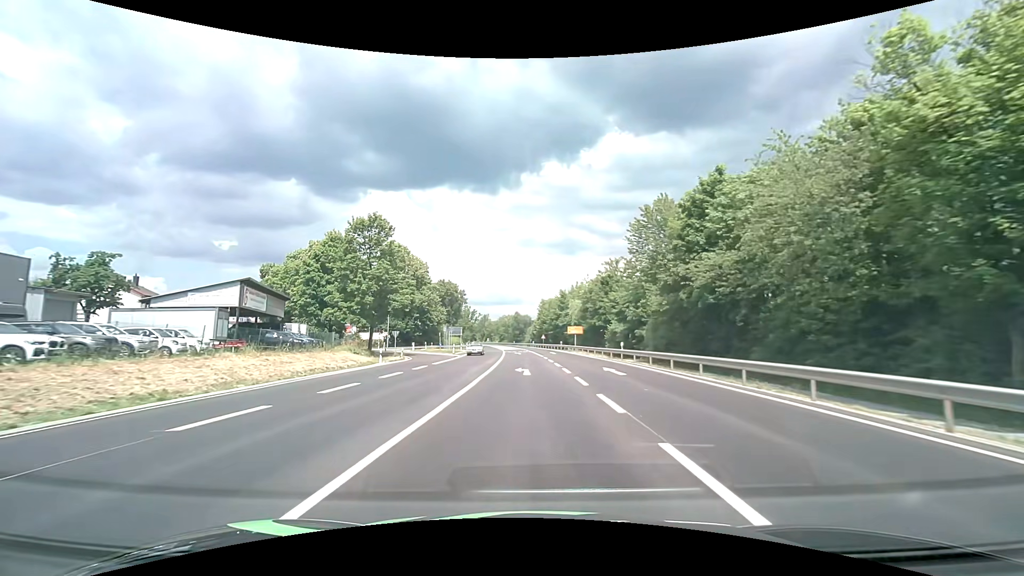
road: primary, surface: asphalt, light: Day
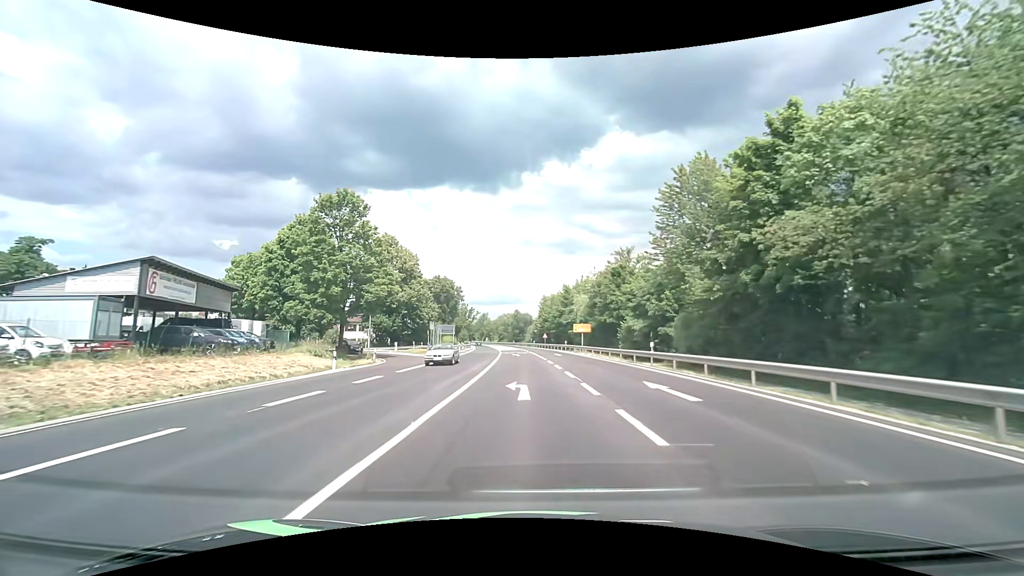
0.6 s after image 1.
(0.0, +8.8) m; 0°
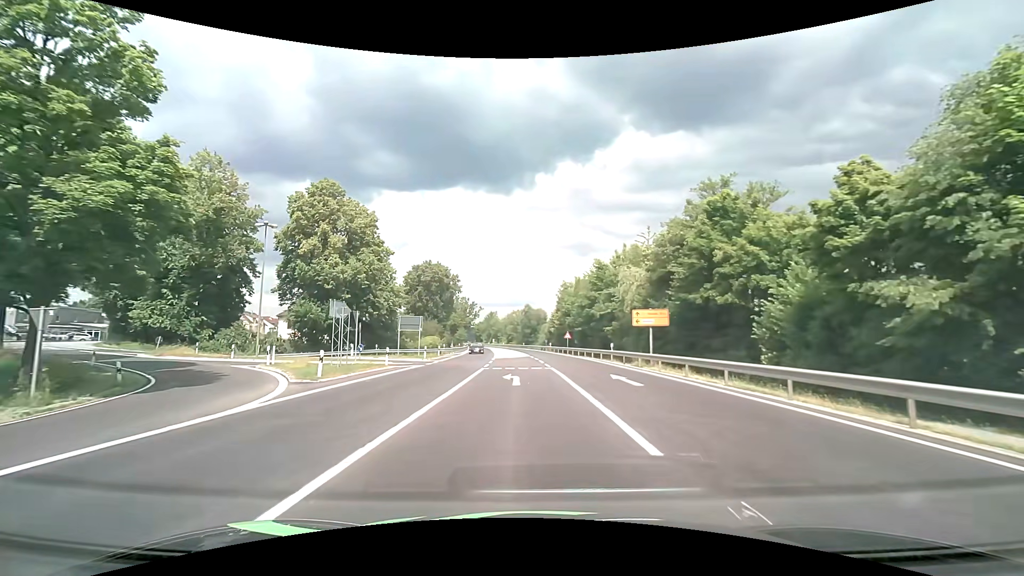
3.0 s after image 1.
(-0.2, +30.1) m; -2°
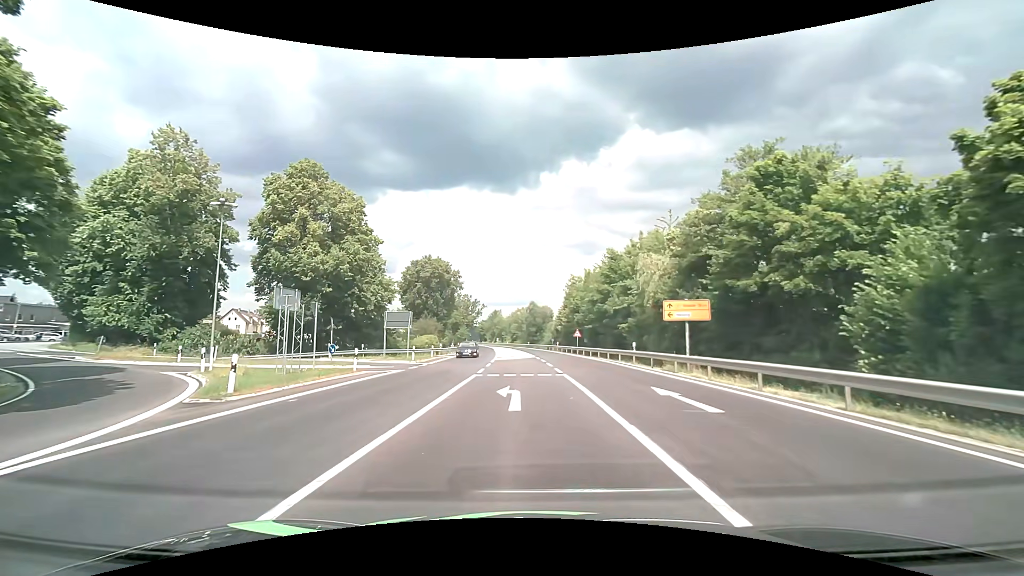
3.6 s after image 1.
(0.0, +6.1) m; 0°
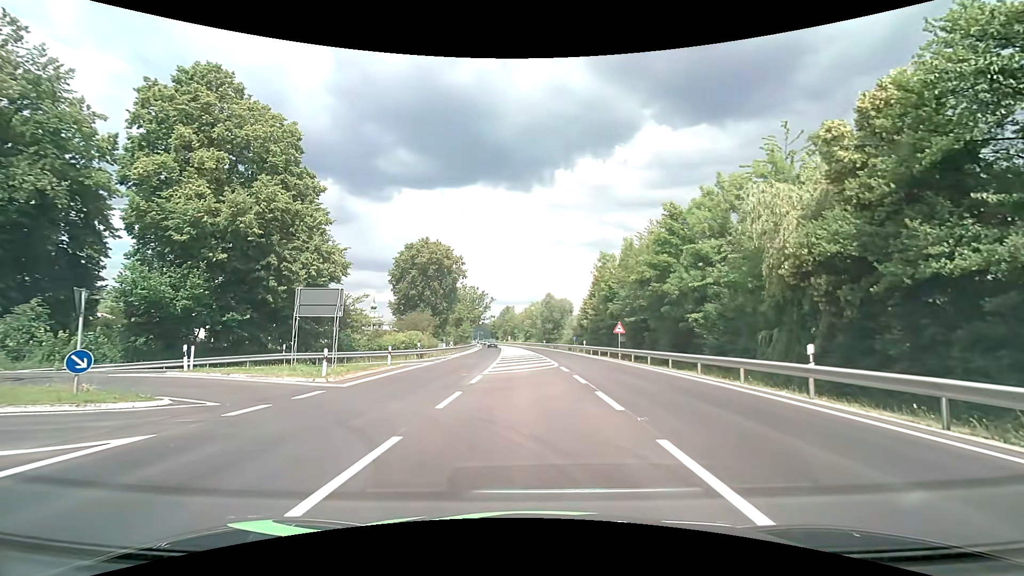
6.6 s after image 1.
(-0.3, +17.3) m; -3°
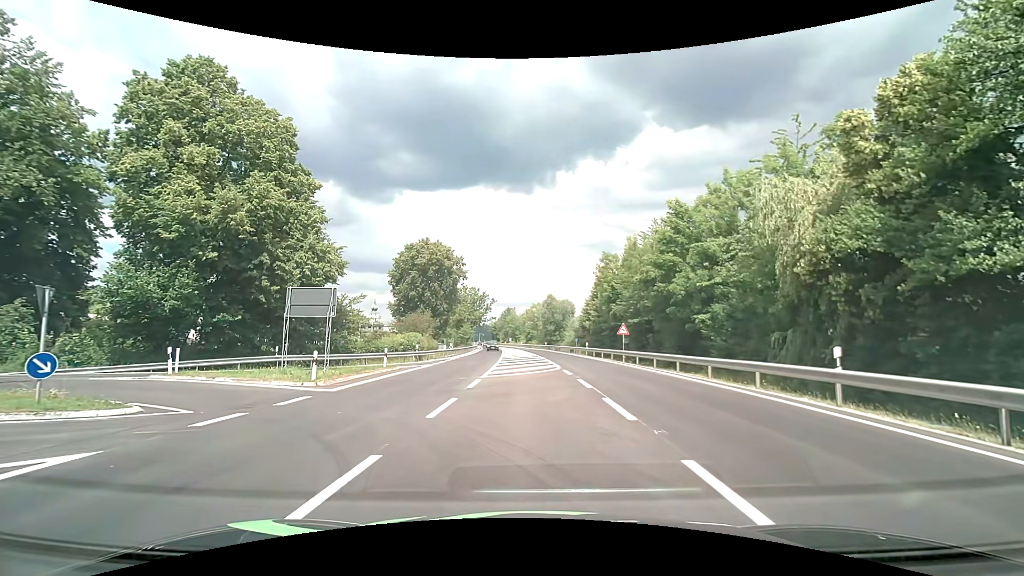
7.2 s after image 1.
(0.0, +1.0) m; +1°
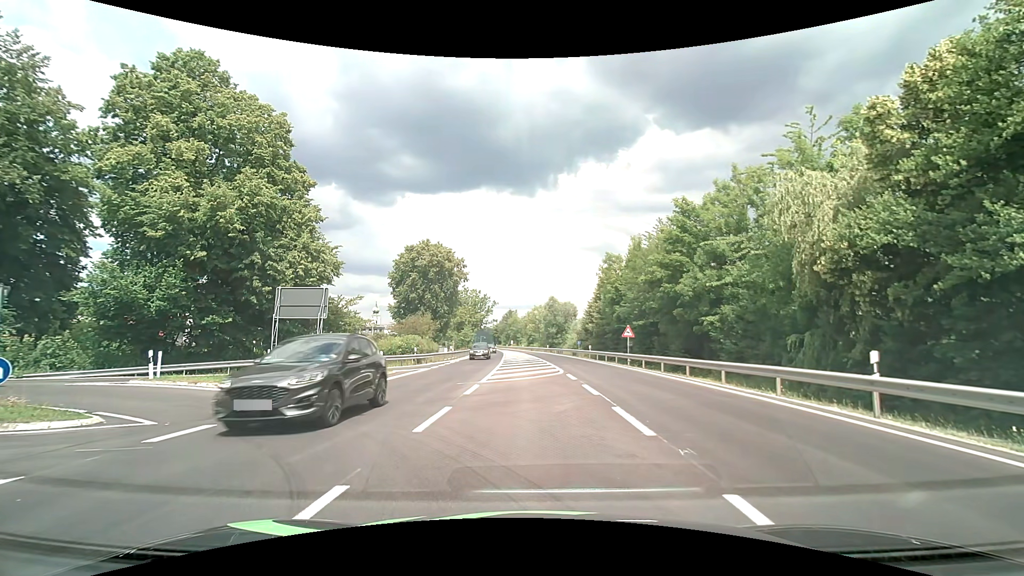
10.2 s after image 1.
(0.0, +1.2) m; 0°
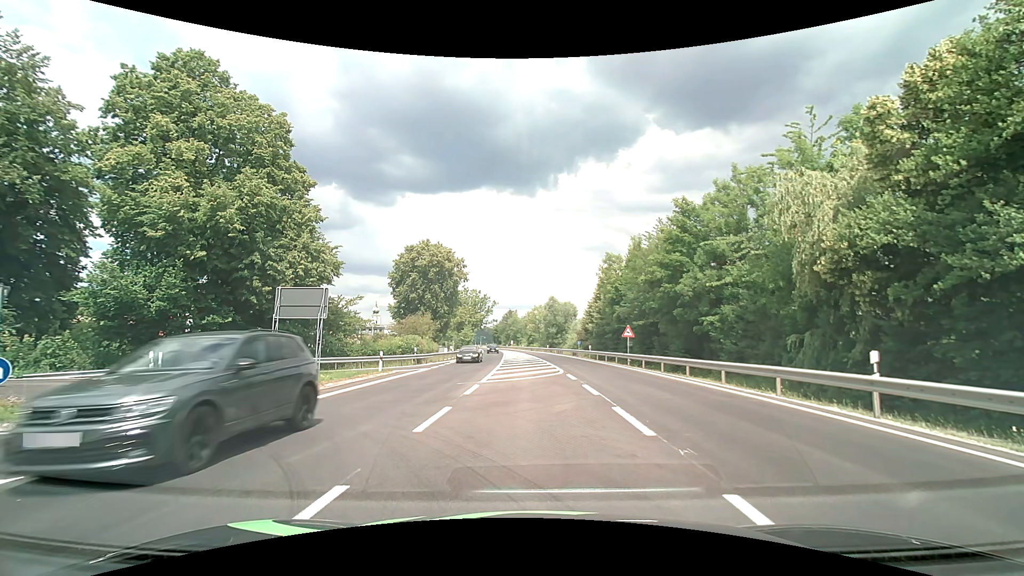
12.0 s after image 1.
(0.0, 0.0) m; 0°
(-1, +10) (-9, +16) (-19, +18) (-29, +19) (-38, +22) (-47, +27) (-53, +35) (-56, +44) (-58, +54) (-61, +64) m
